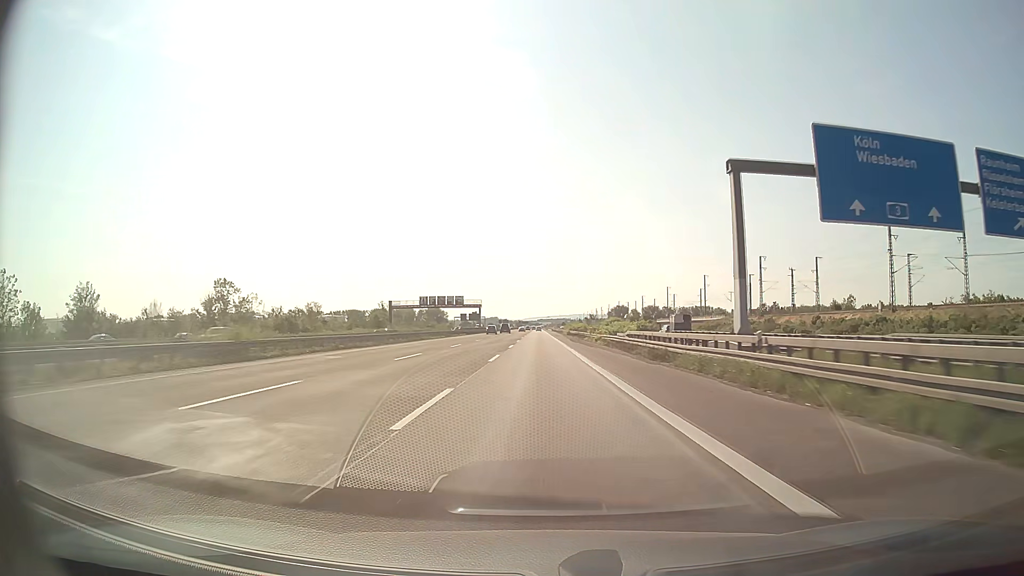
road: motorway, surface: asphalt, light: Day
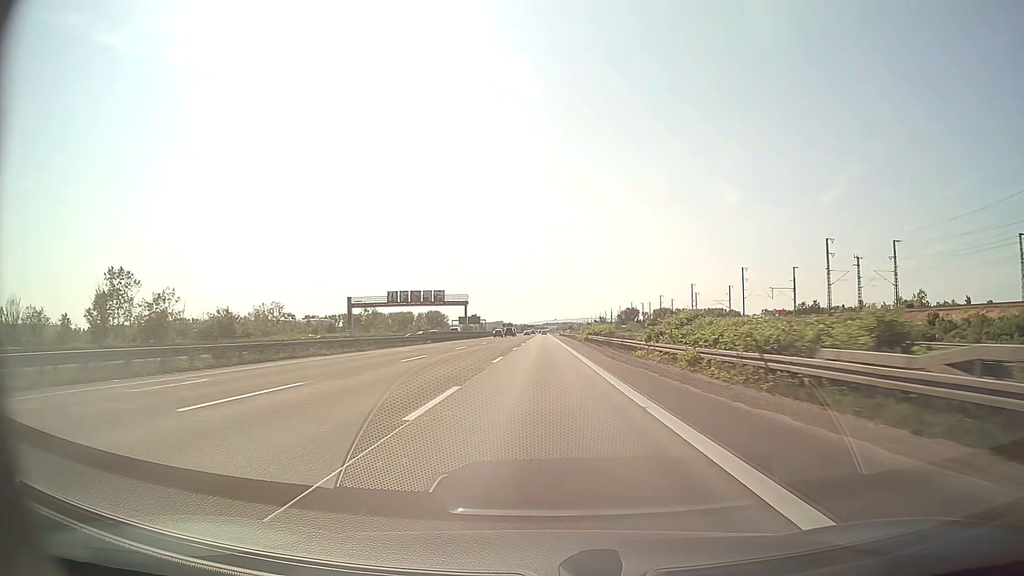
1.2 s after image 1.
(-0.1, +35.1) m; 0°
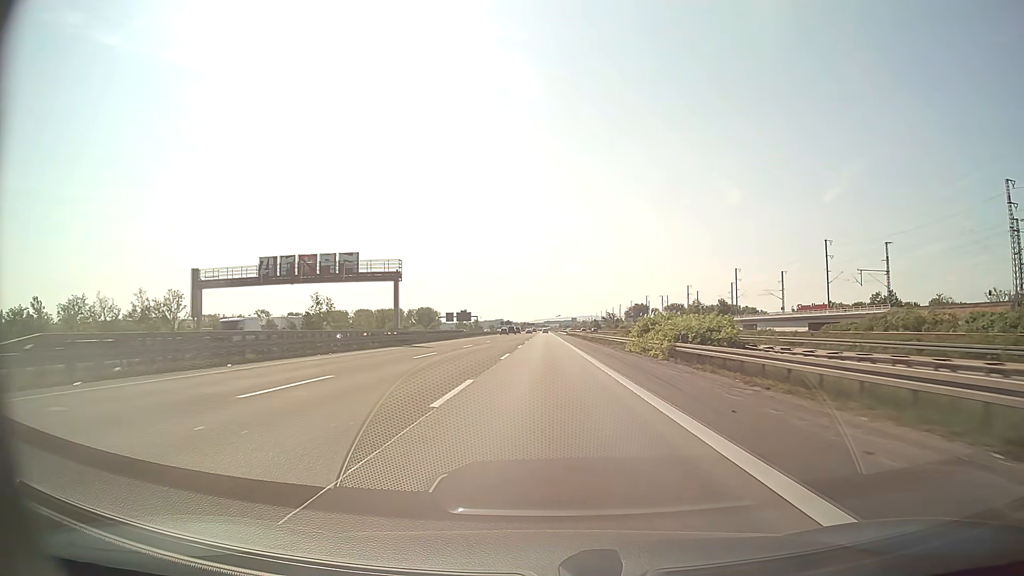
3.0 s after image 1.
(-0.3, +52.1) m; 0°
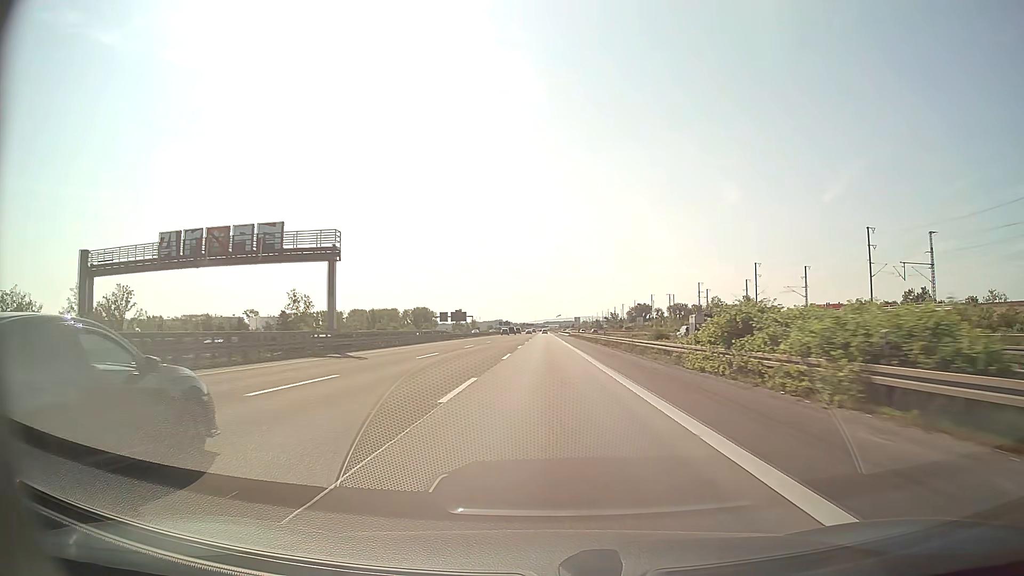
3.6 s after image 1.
(0.0, +17.4) m; 0°
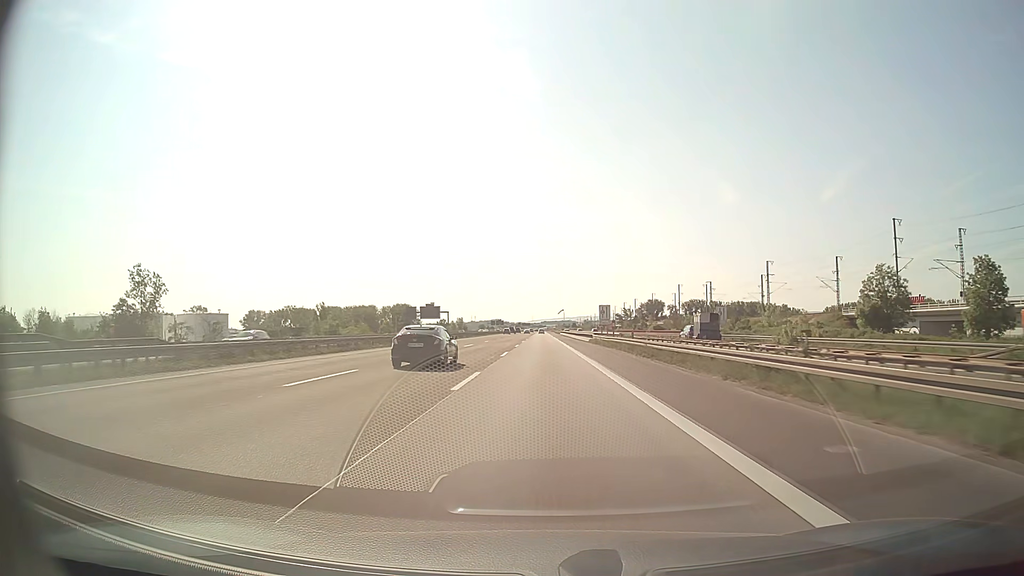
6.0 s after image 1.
(+0.1, +69.7) m; 0°
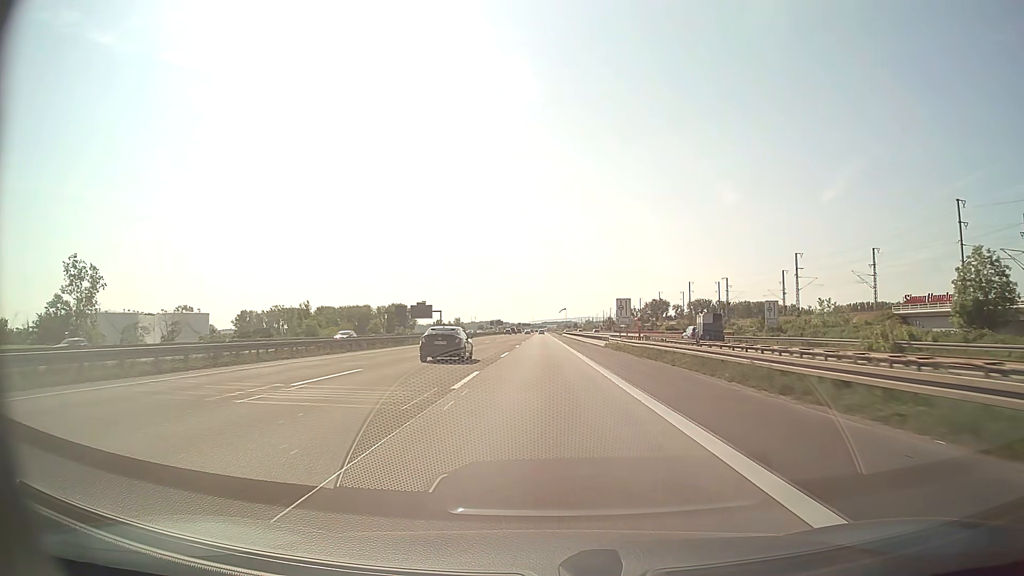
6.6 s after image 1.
(0.0, +17.4) m; 0°
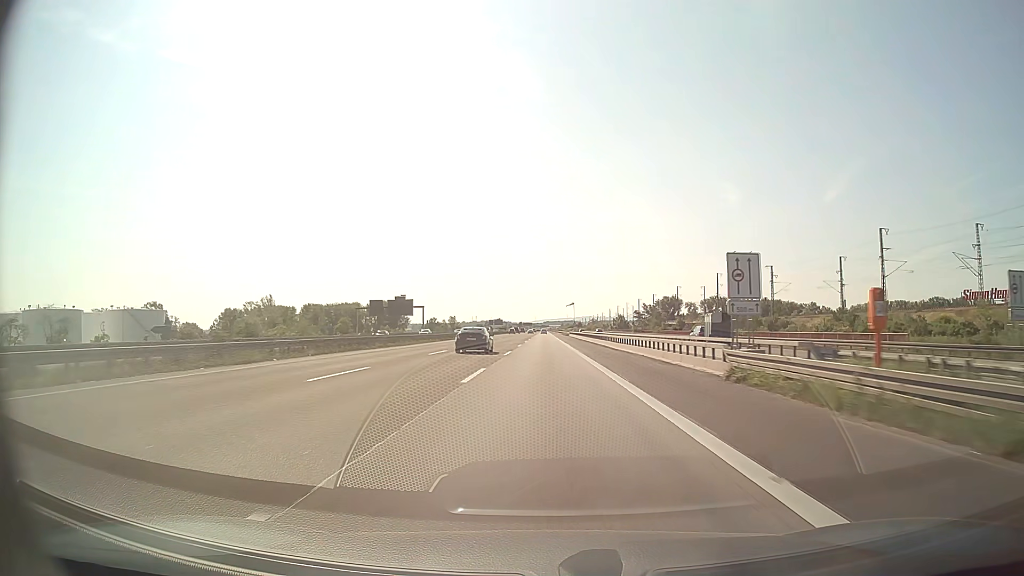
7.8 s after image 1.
(0.0, +34.8) m; 0°
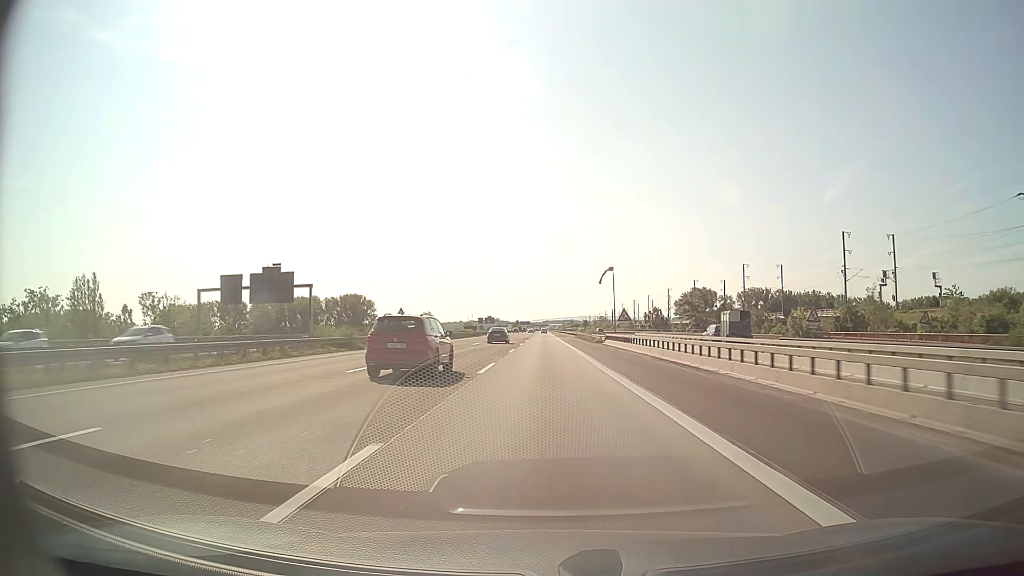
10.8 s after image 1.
(0.0, +87.1) m; 0°
(0, +10) (0, +20) (0, +30) (0, +40) (0, +50) (0, +60) (0, +70) (0, +80) (0, +90) (0, +100) m
